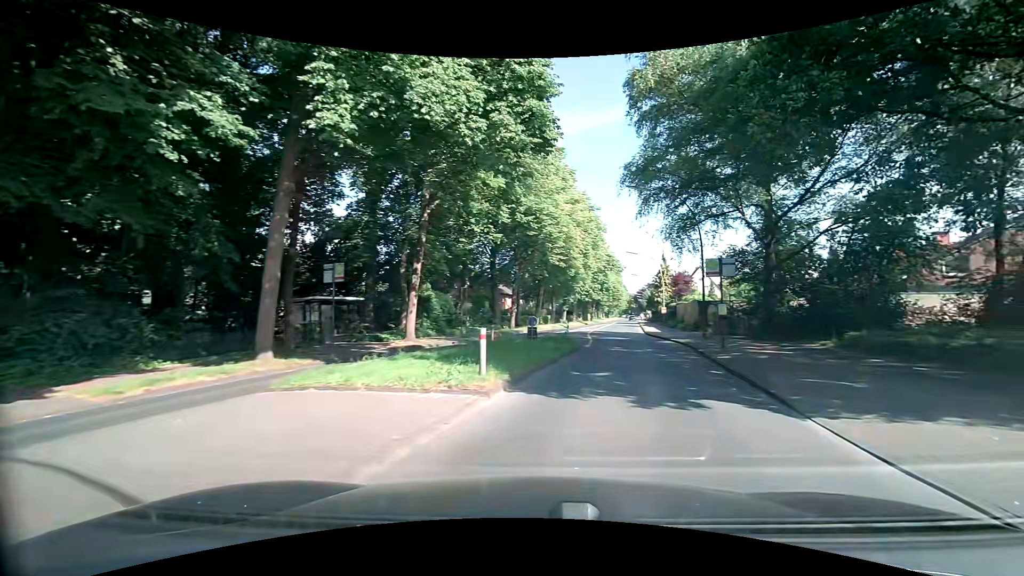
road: tertiary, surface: asphalt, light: Day
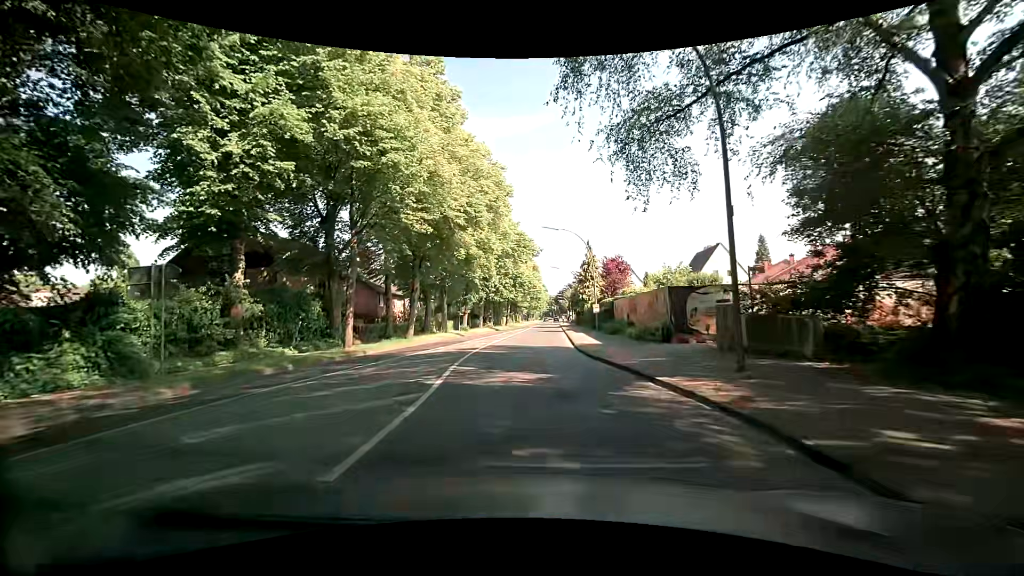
(+3.2, +18.8) m; +11°
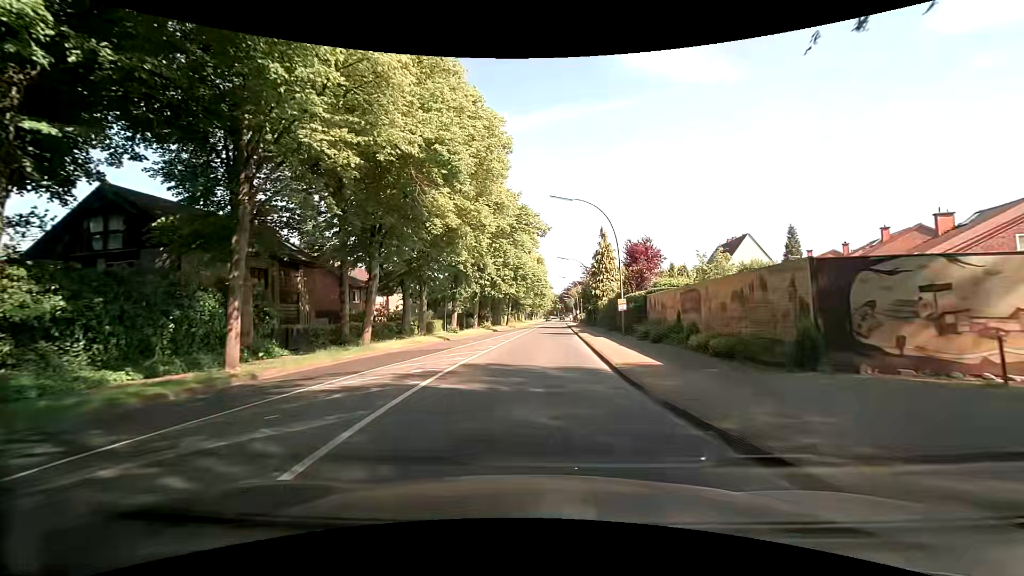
(-0.4, +10.3) m; -4°
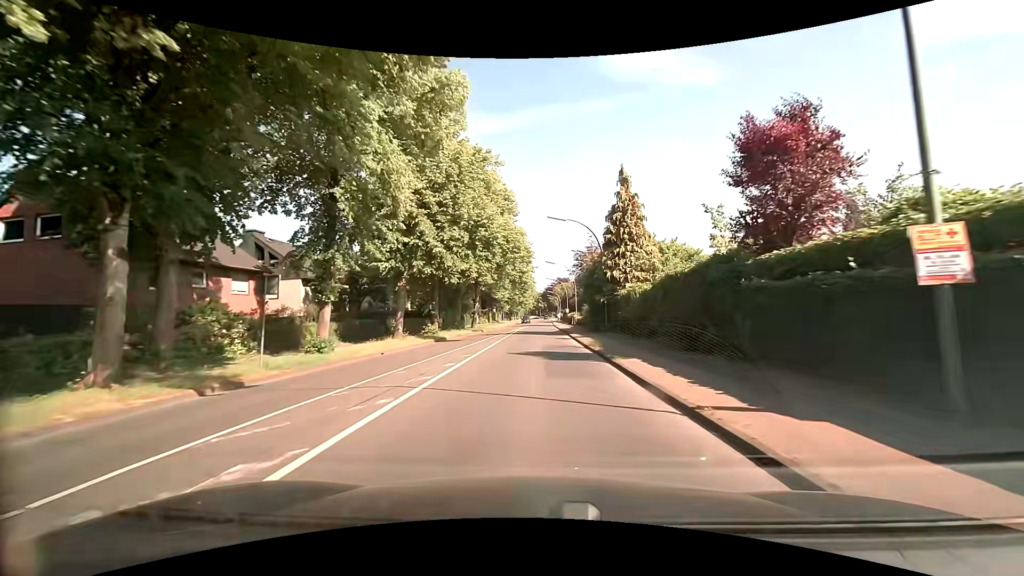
(+0.9, +25.1) m; +3°
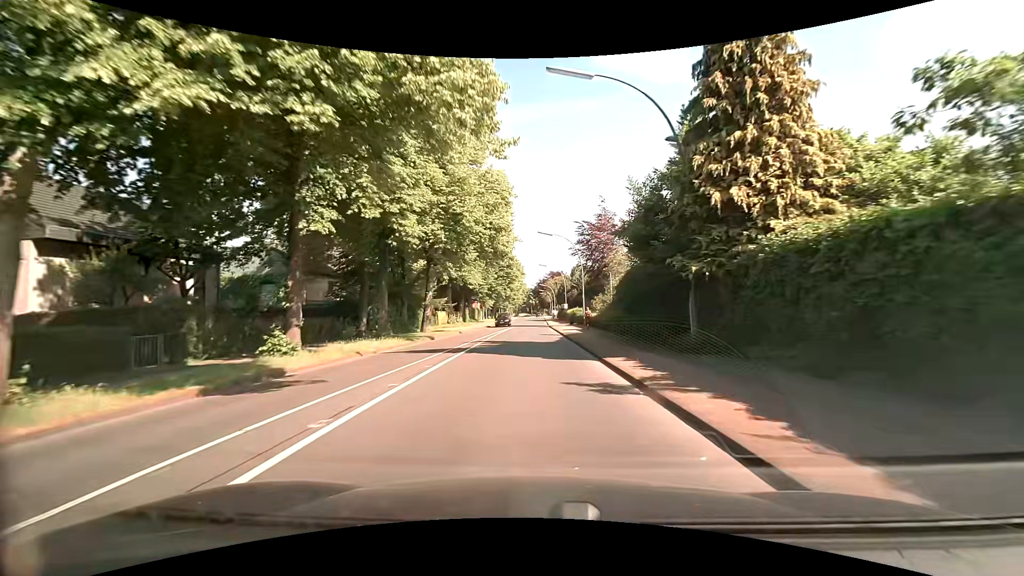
(+0.3, +22.4) m; +1°
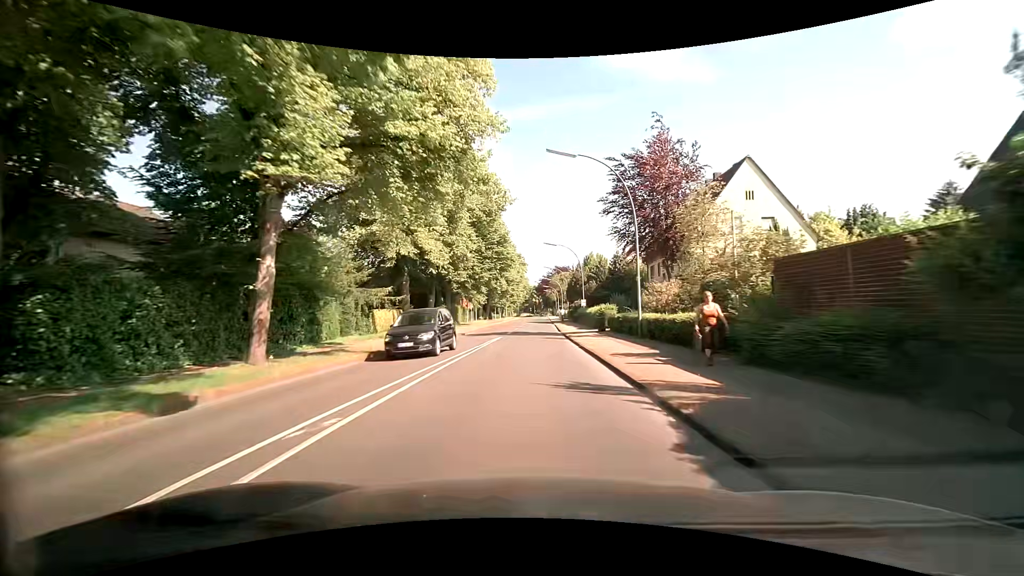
(-0.2, +23.3) m; 0°
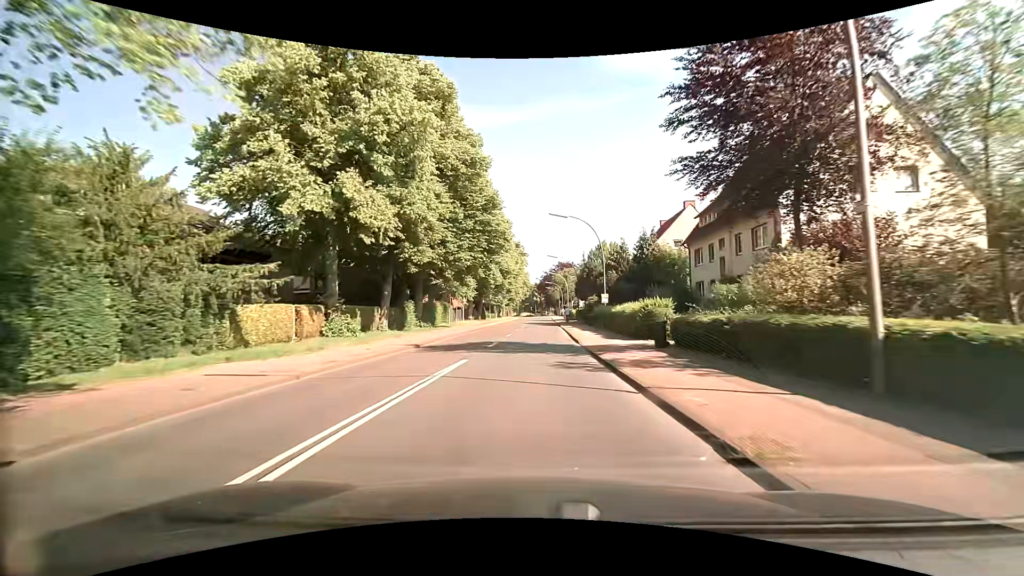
(-0.1, +15.5) m; 0°
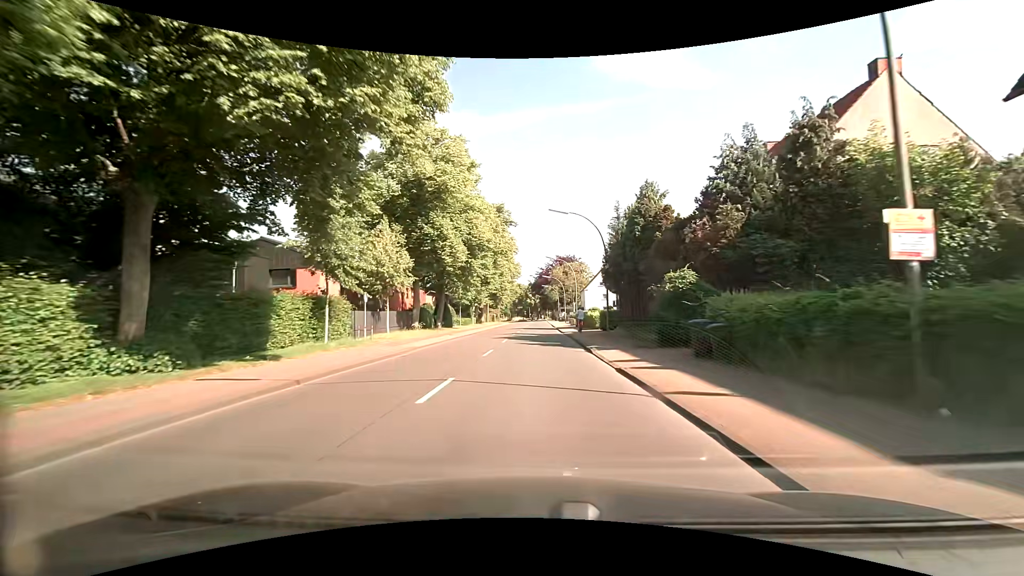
(0.0, +31.3) m; +1°
(0, +10) (0, +20) (0, +30) (0, +40) (0, +50) (0, +60) (0, +70) (0, +80) (0, +90) (0, +100) m
